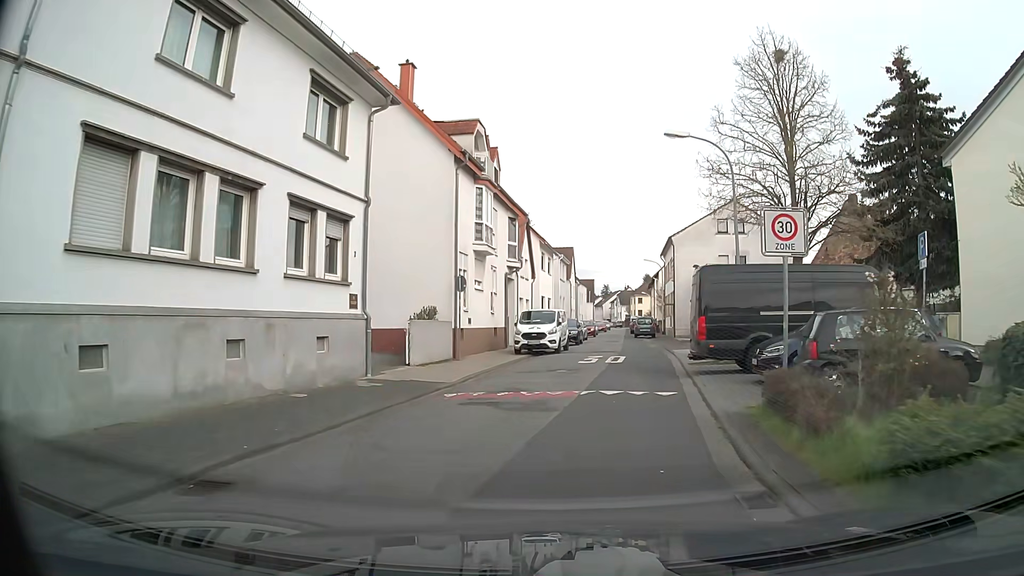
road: residential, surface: asphalt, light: Day
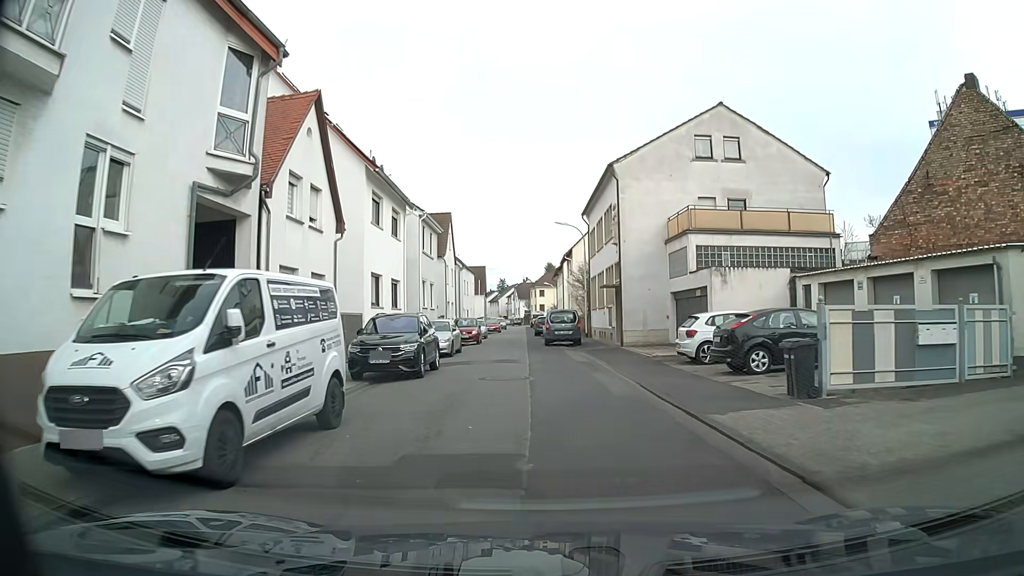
(+2.2, +24.1) m; +8°
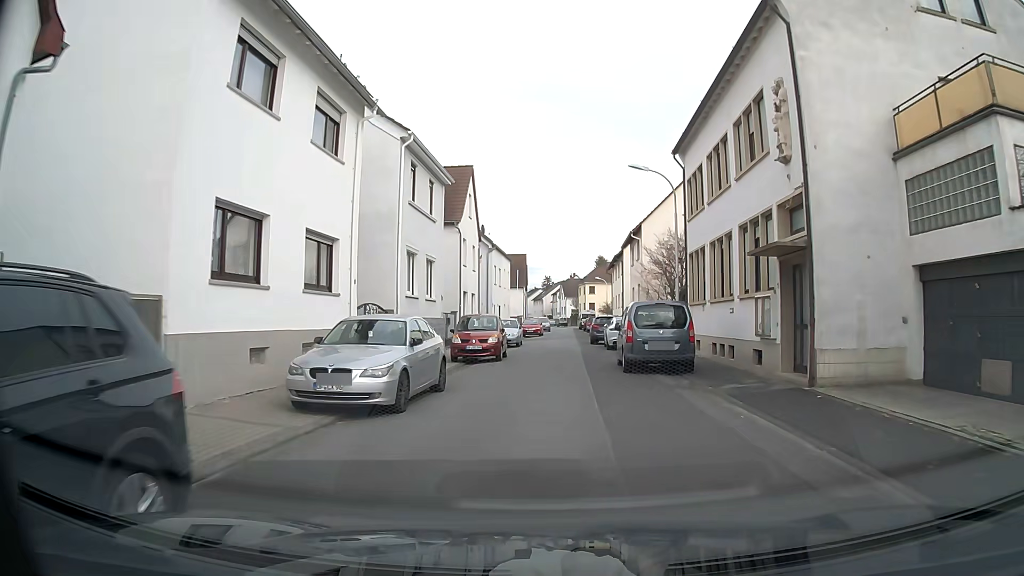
(-0.5, +16.5) m; -4°
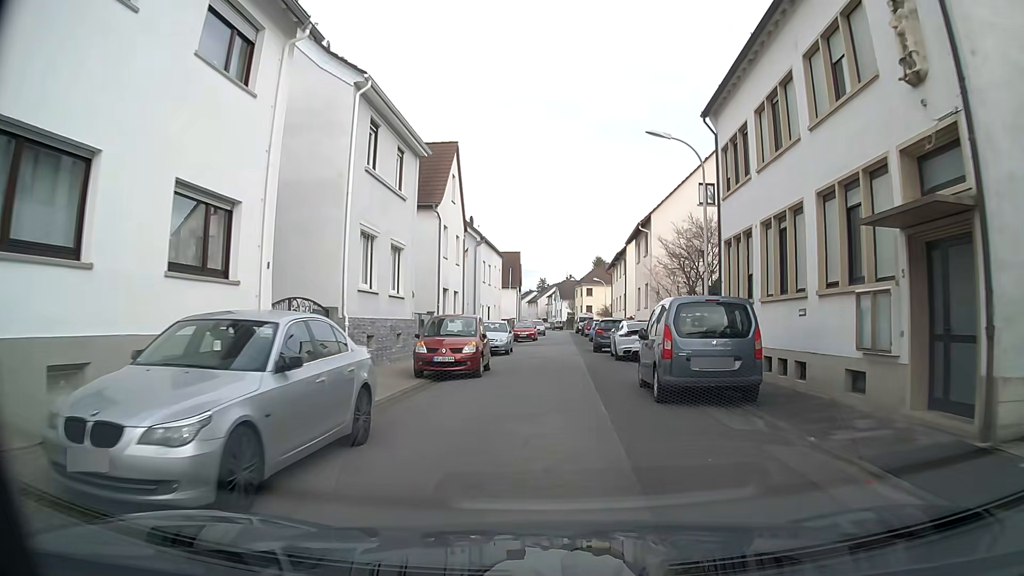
(+0.1, +5.6) m; +1°
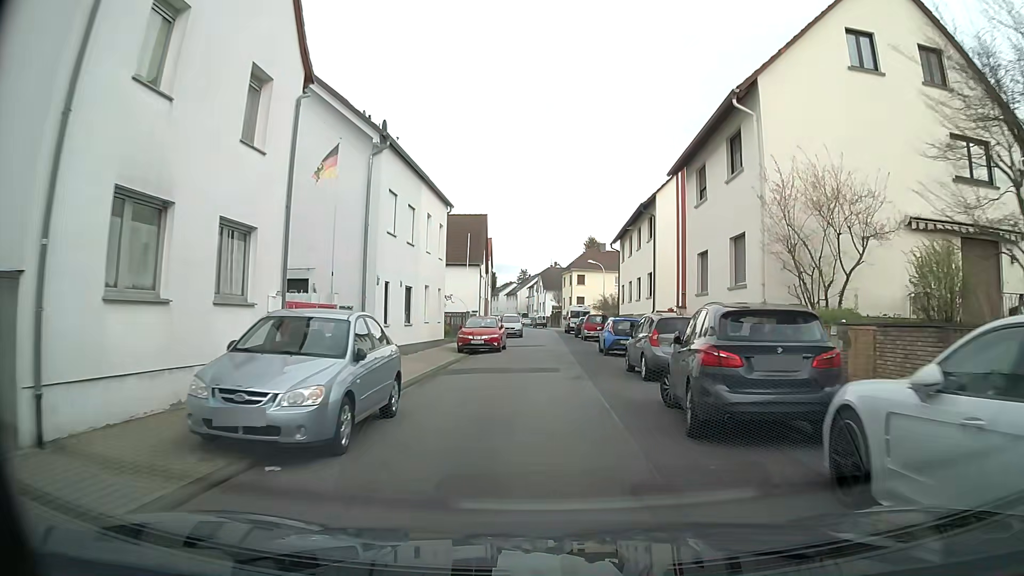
(+0.2, +22.7) m; +1°
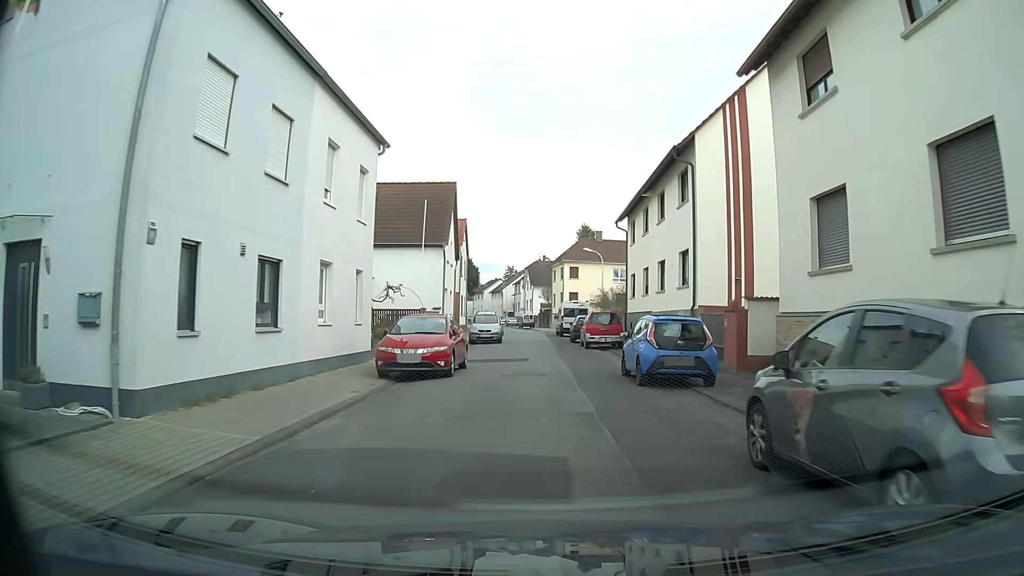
(+0.1, +11.7) m; +1°
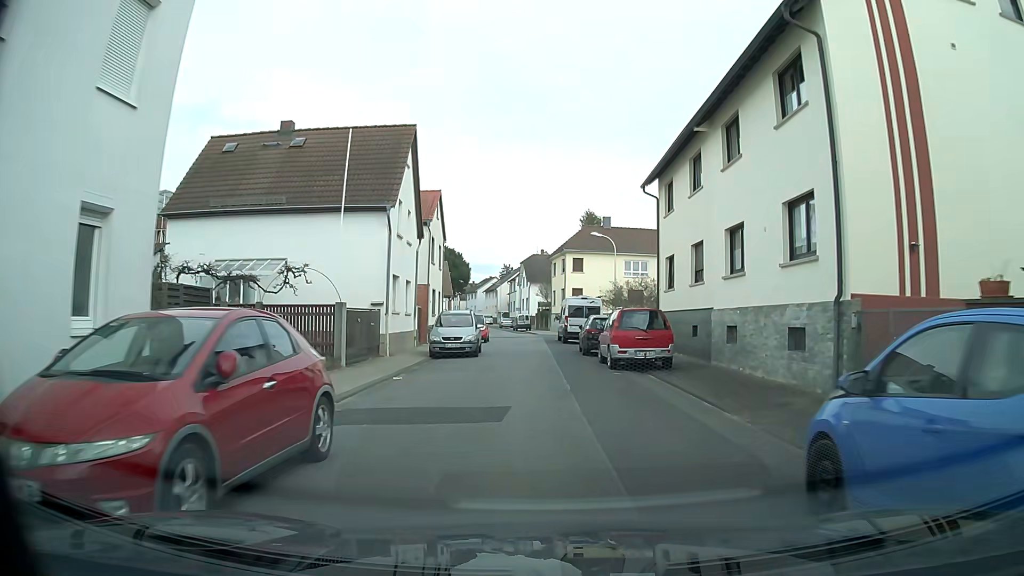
(0.0, +11.8) m; 0°
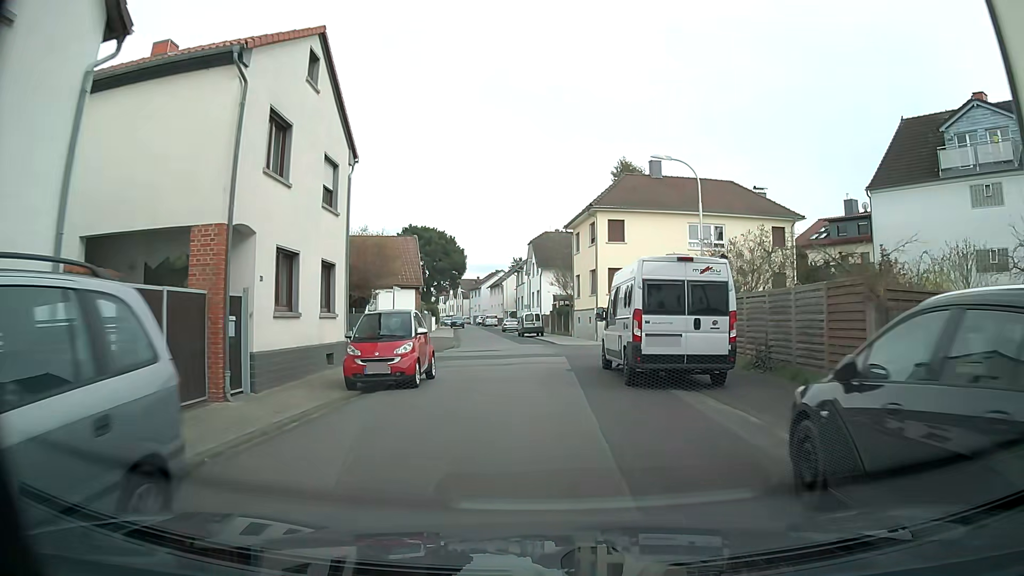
(-0.3, +22.9) m; -2°
